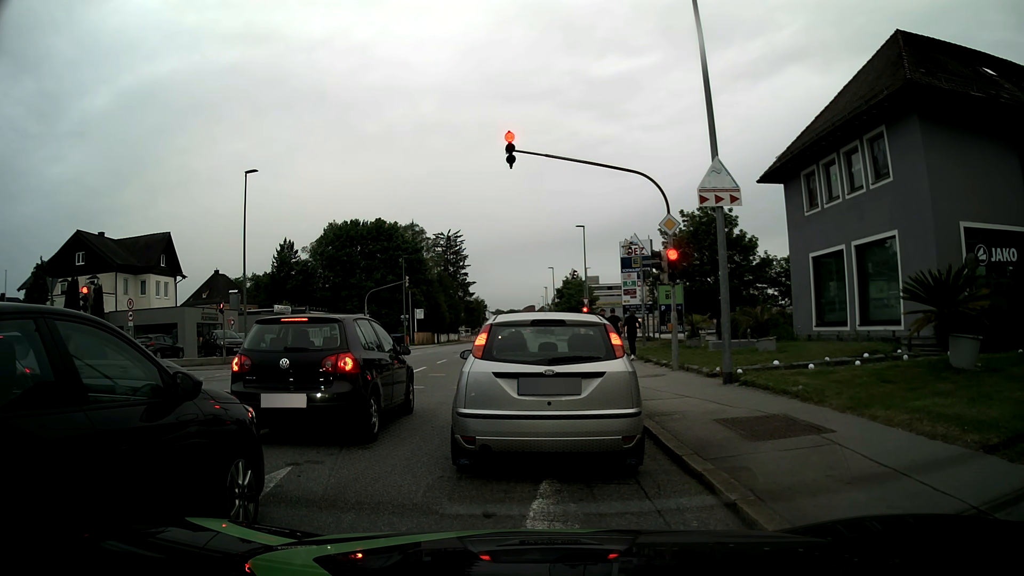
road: tertiary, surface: asphalt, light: Day
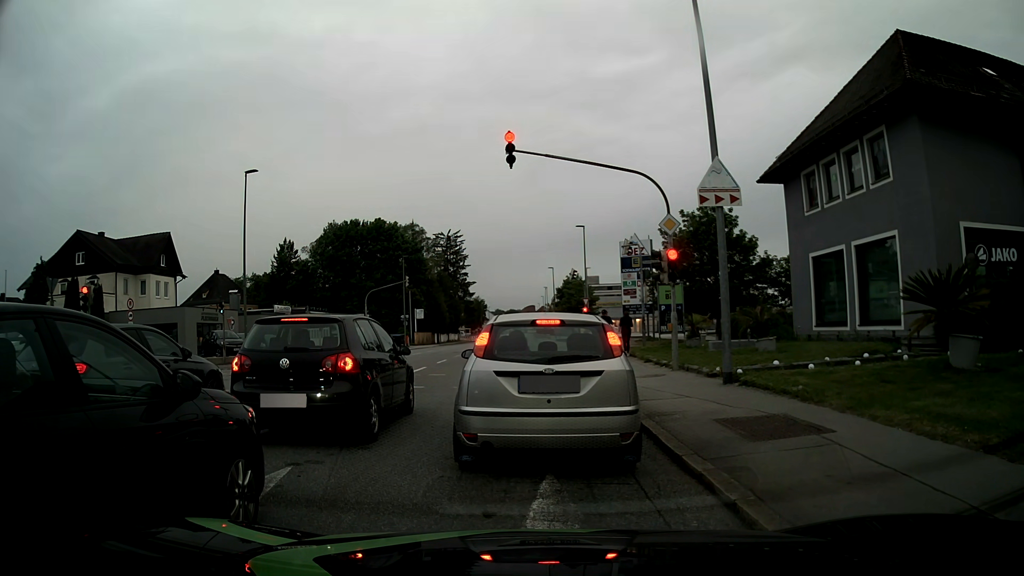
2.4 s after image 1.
(0.0, 0.0) m; 0°
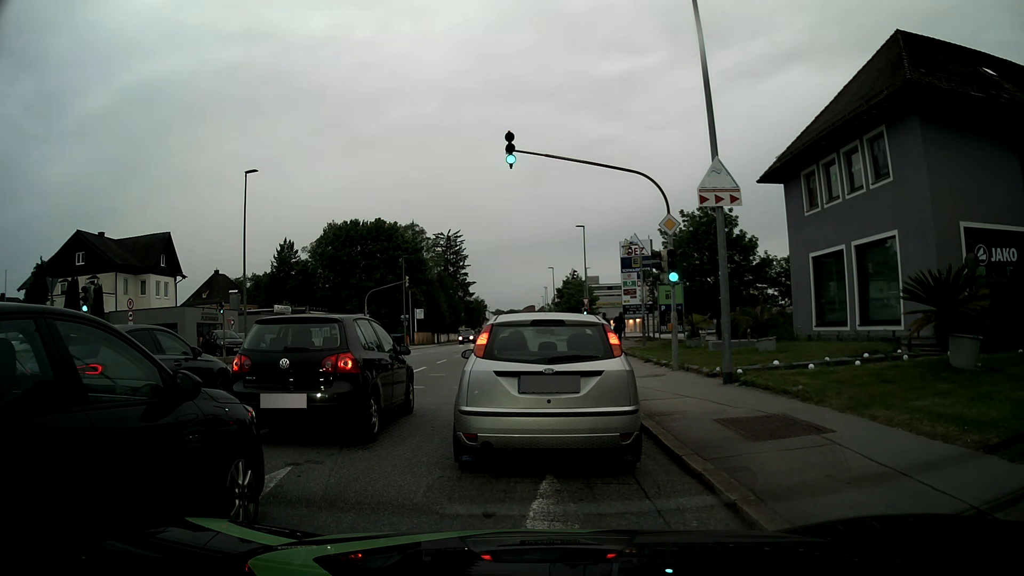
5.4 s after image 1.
(0.0, 0.0) m; 0°
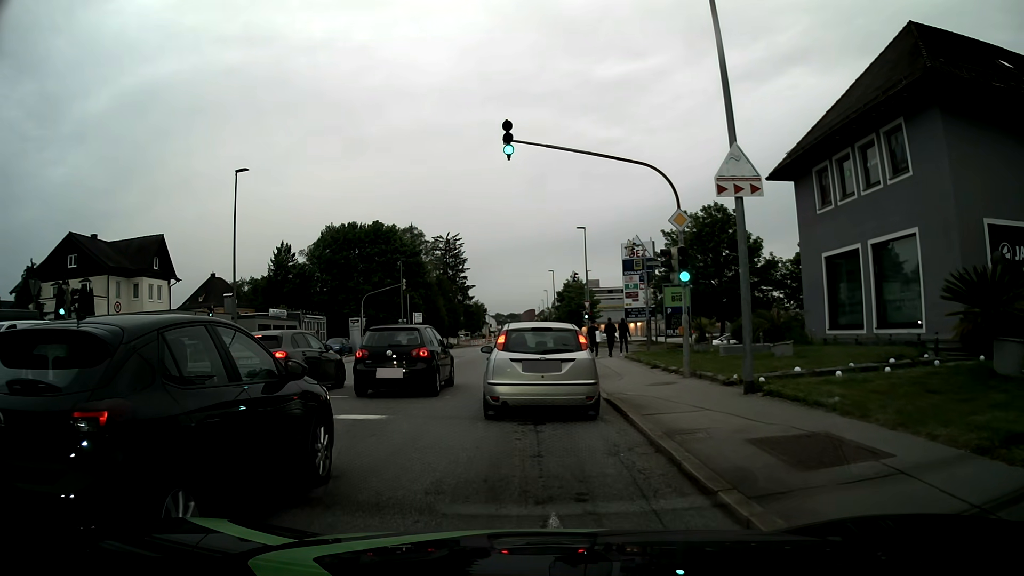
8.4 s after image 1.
(0.0, +1.4) m; -1°
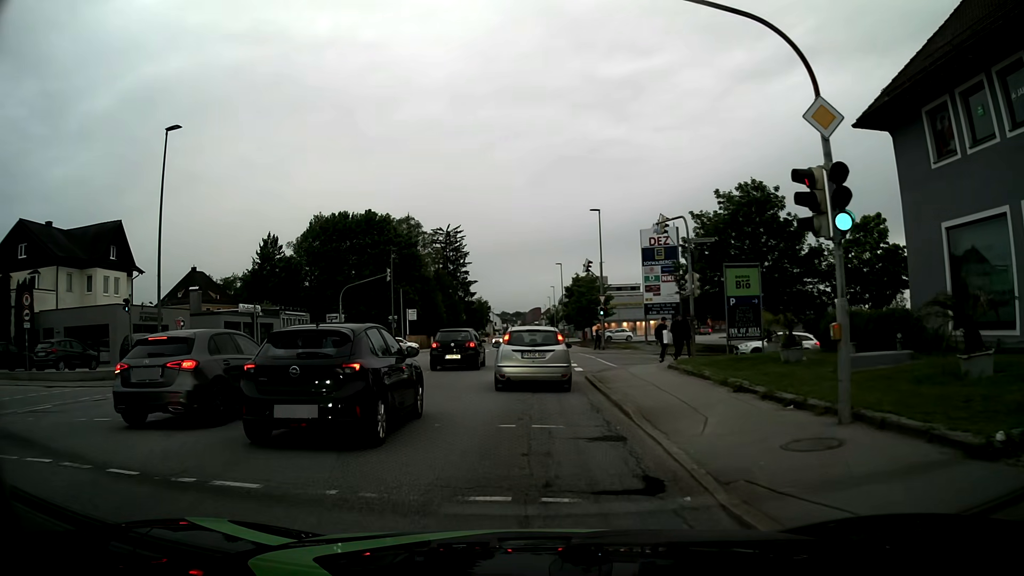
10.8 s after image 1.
(+0.1, +8.5) m; -1°
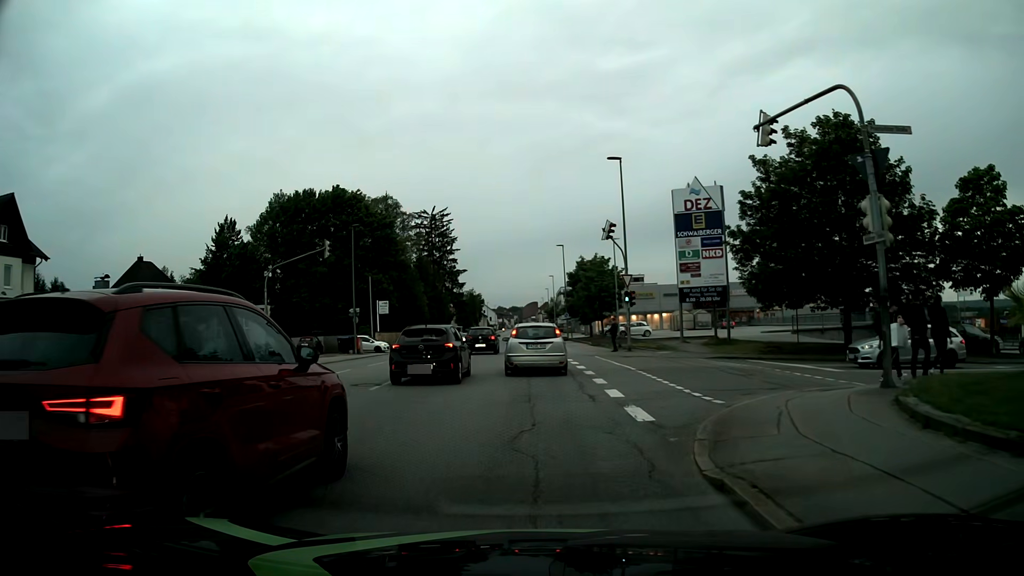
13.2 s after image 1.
(+0.1, +14.2) m; +1°
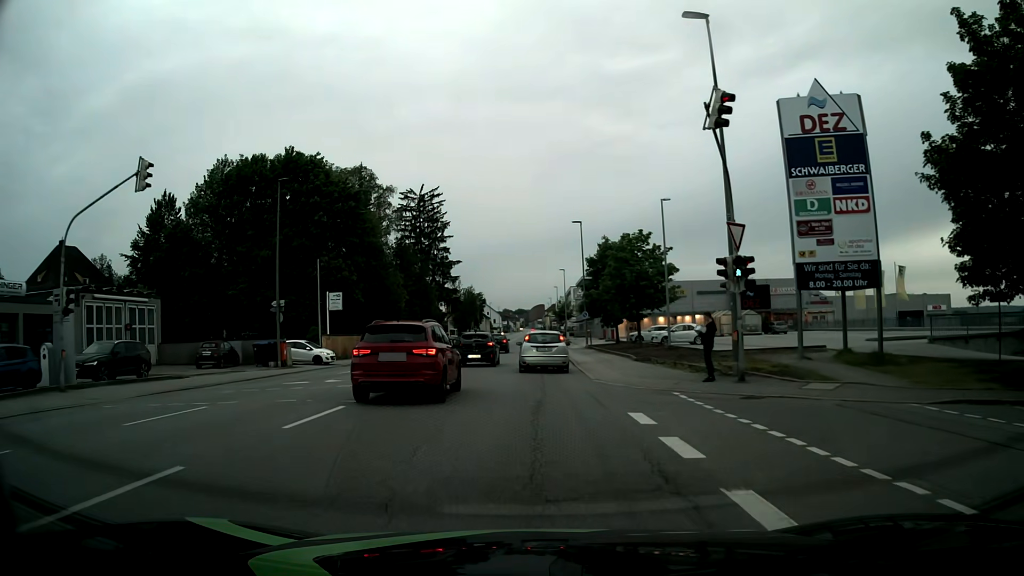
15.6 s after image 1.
(0.0, +18.2) m; -1°
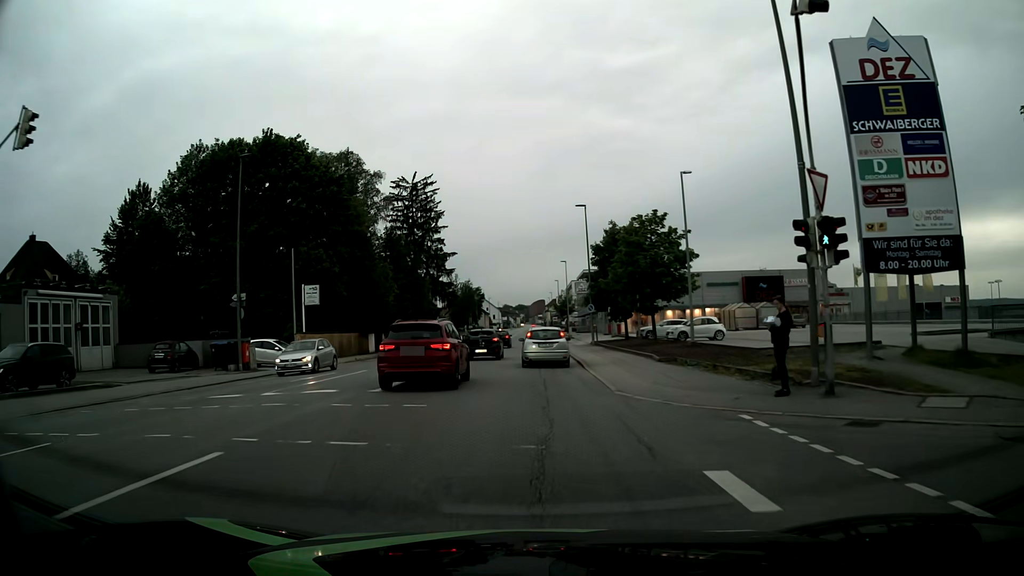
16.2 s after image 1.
(0.0, +5.3) m; 0°
